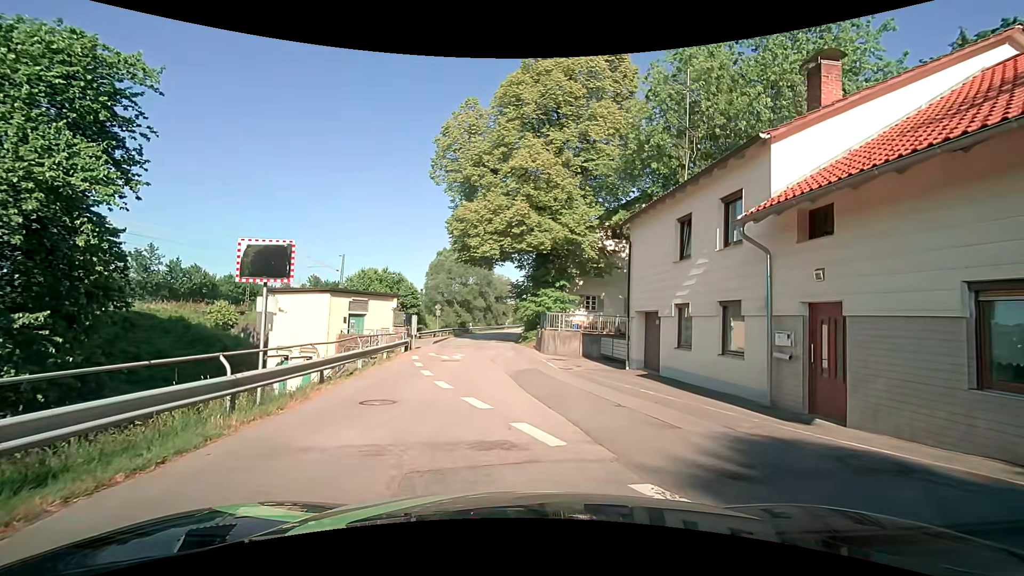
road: residential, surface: asphalt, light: Day
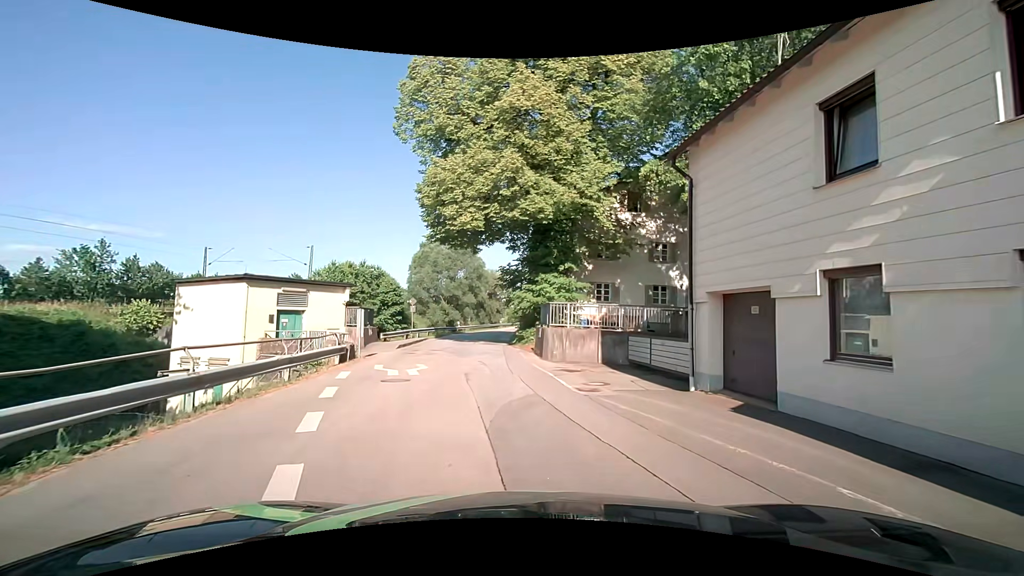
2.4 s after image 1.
(+0.2, +8.3) m; +1°
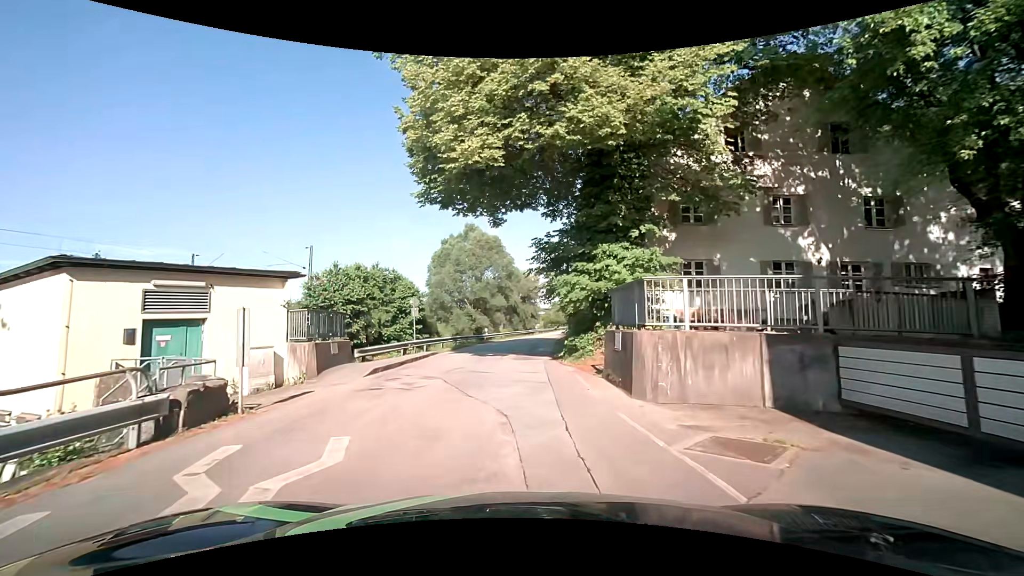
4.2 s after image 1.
(-0.4, +10.3) m; -4°
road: unclassified
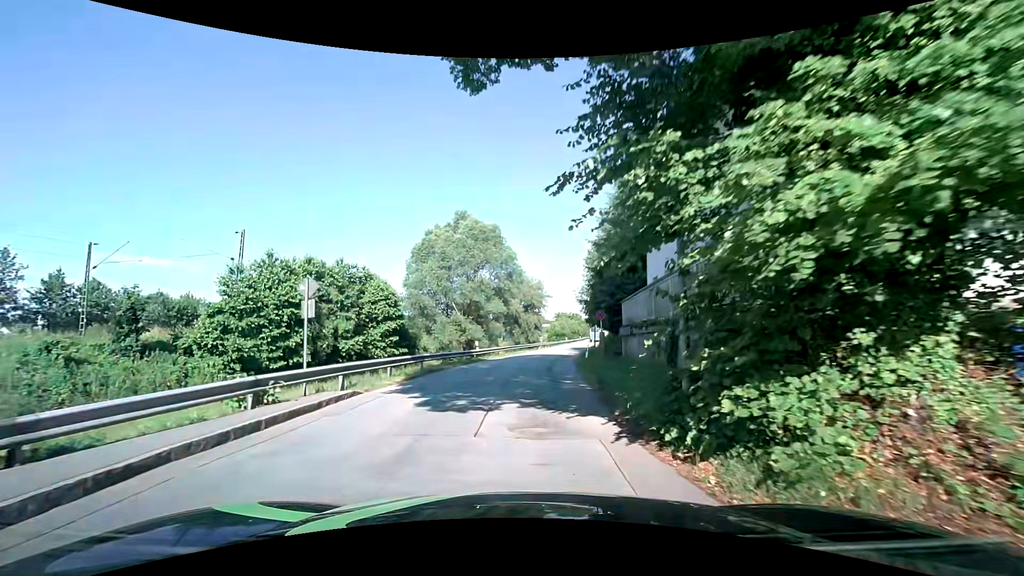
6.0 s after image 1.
(-0.3, +13.1) m; -1°
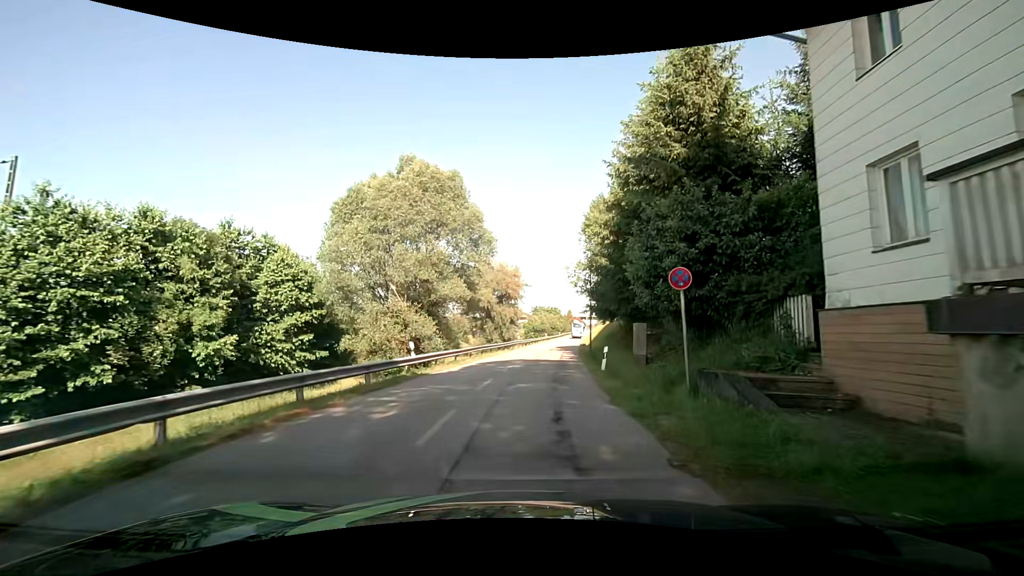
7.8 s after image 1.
(+0.3, +14.5) m; +3°
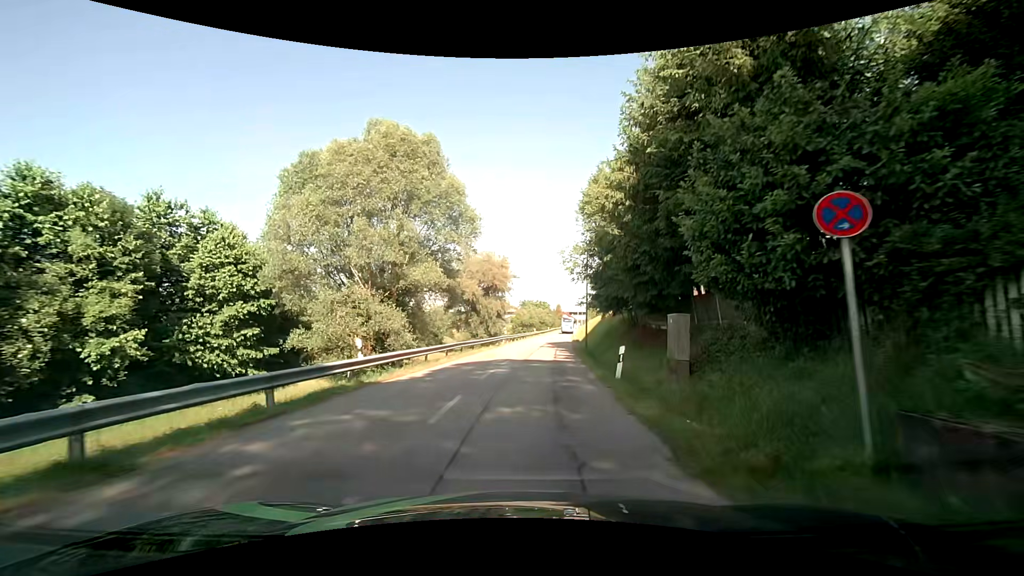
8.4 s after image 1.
(+0.1, +5.1) m; +1°
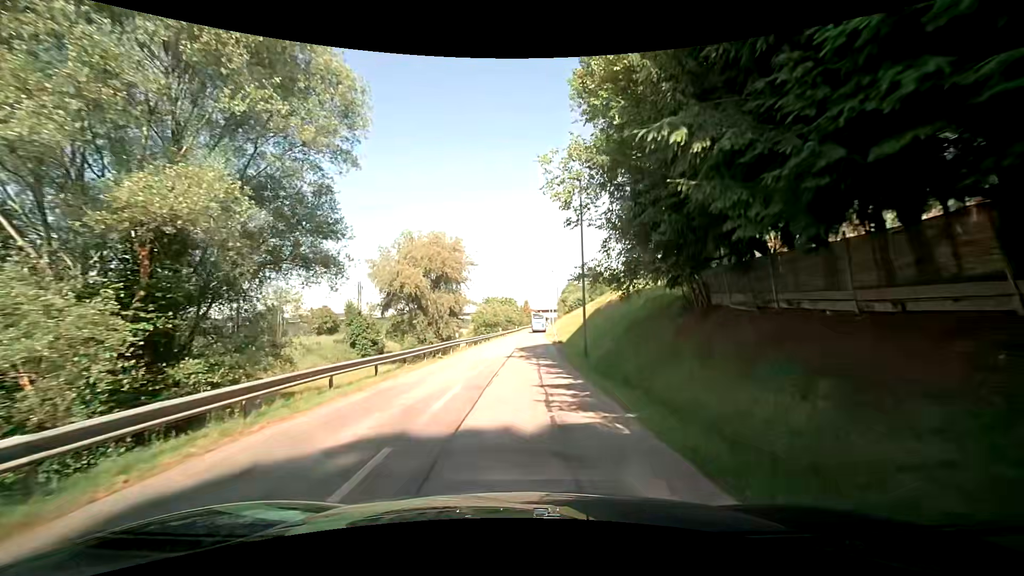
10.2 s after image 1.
(+0.9, +16.2) m; +5°
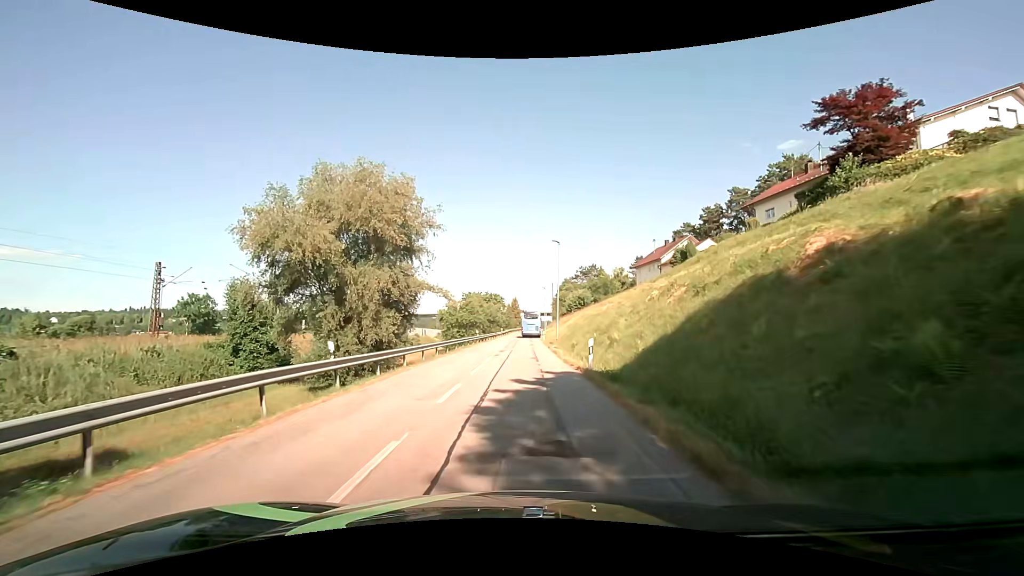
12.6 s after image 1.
(+0.2, +23.3) m; +2°
(0, +10) (0, +20) (0, +30) (-1, +40) (-2, +50) (-2, +60) (-2, +70) (-1, +80) (0, +90) (+1, +100) m
